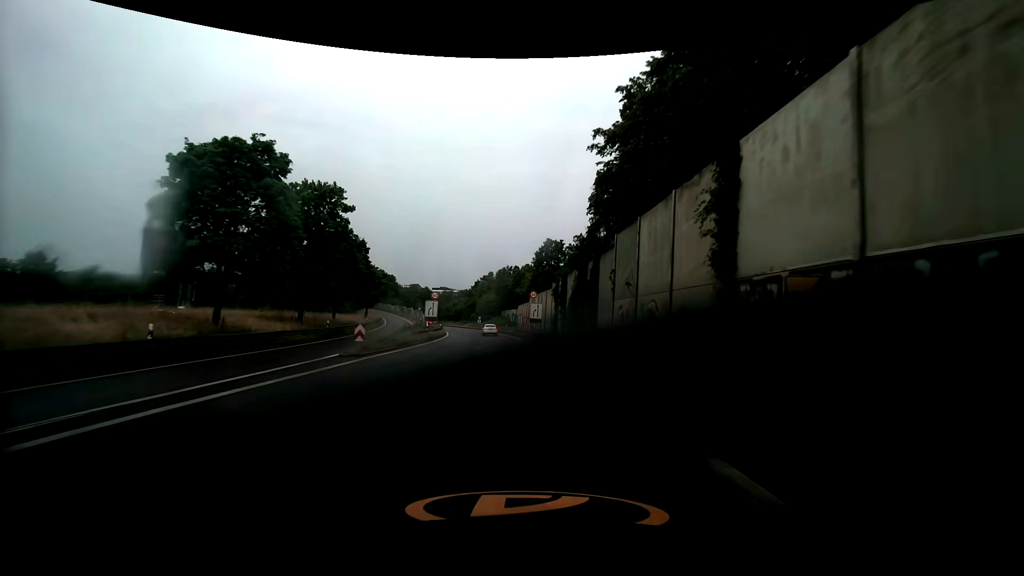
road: trunk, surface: asphalt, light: Day
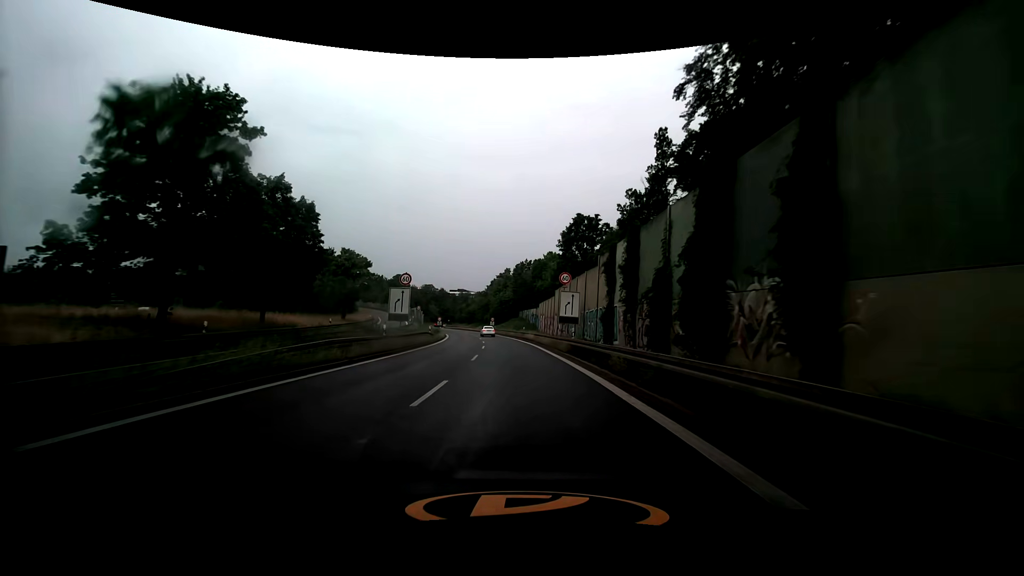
(-0.3, +18.9) m; -2°
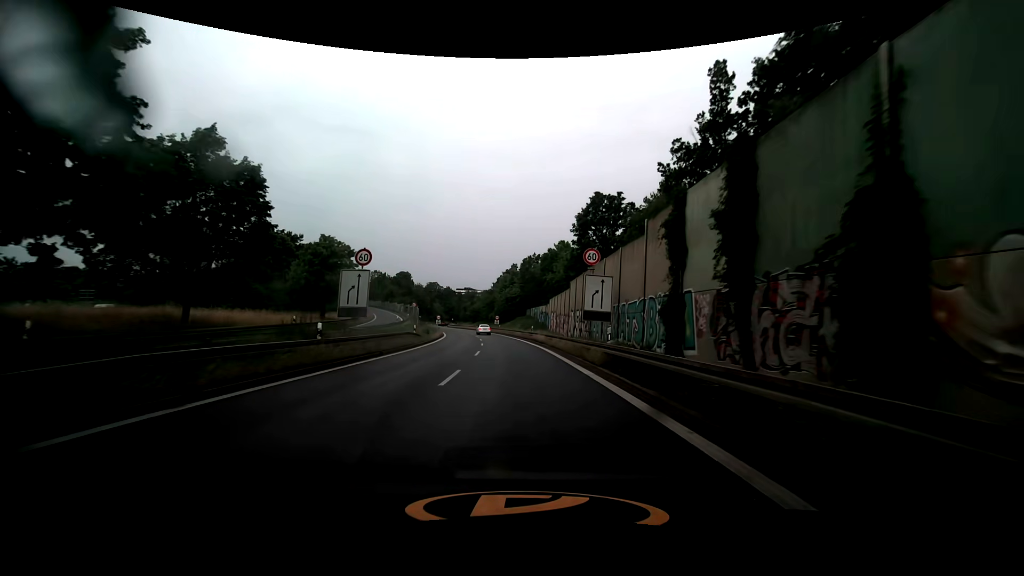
(0.0, +9.2) m; -1°
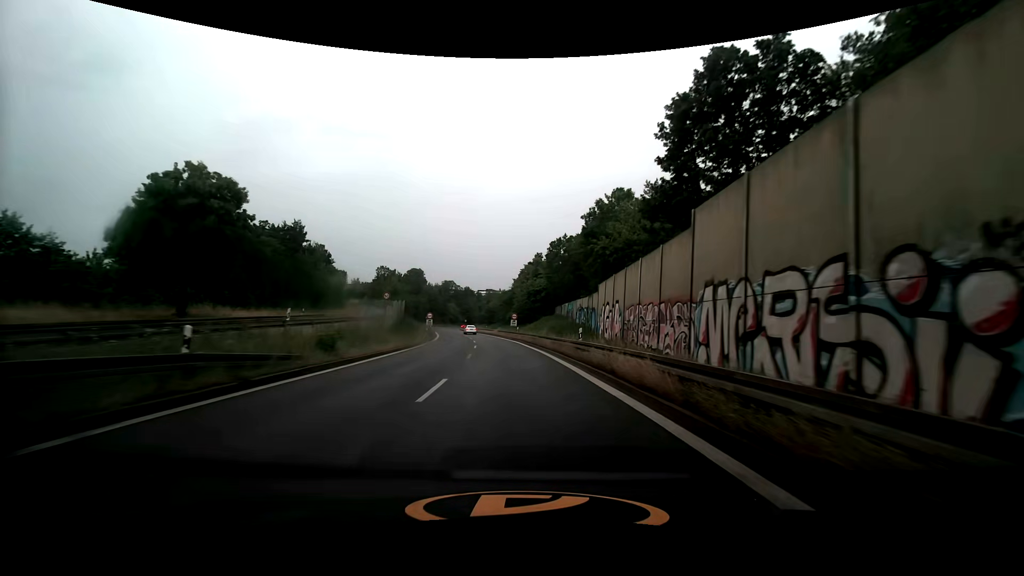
(-0.6, +26.5) m; -3°
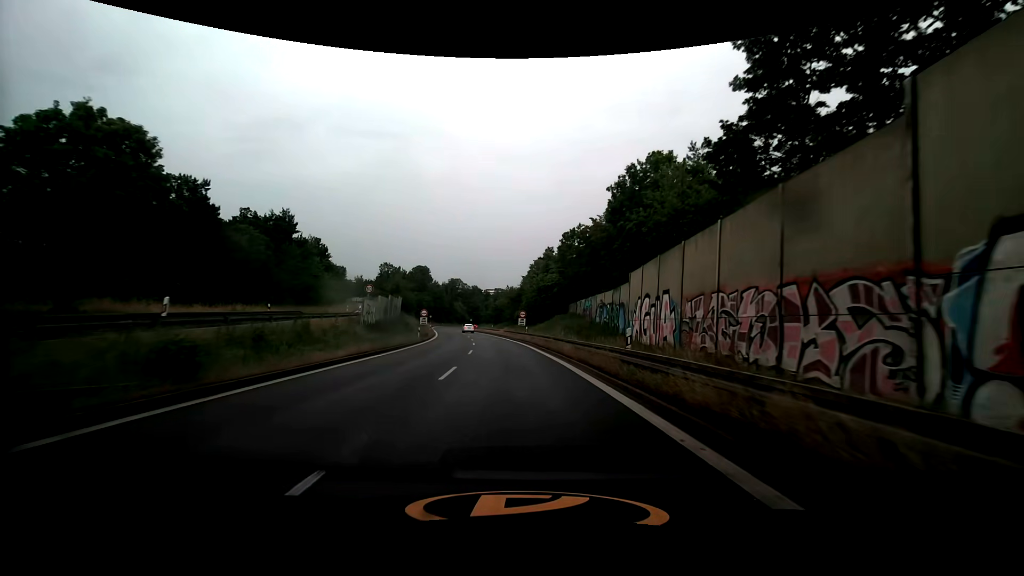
(-0.1, +8.5) m; -1°
(0, +10) (0, +20) (-1, +30) (-2, +40) (-3, +50) (-4, +60) (-6, +70) (-8, +79) (-10, +89) (-12, +99) m
